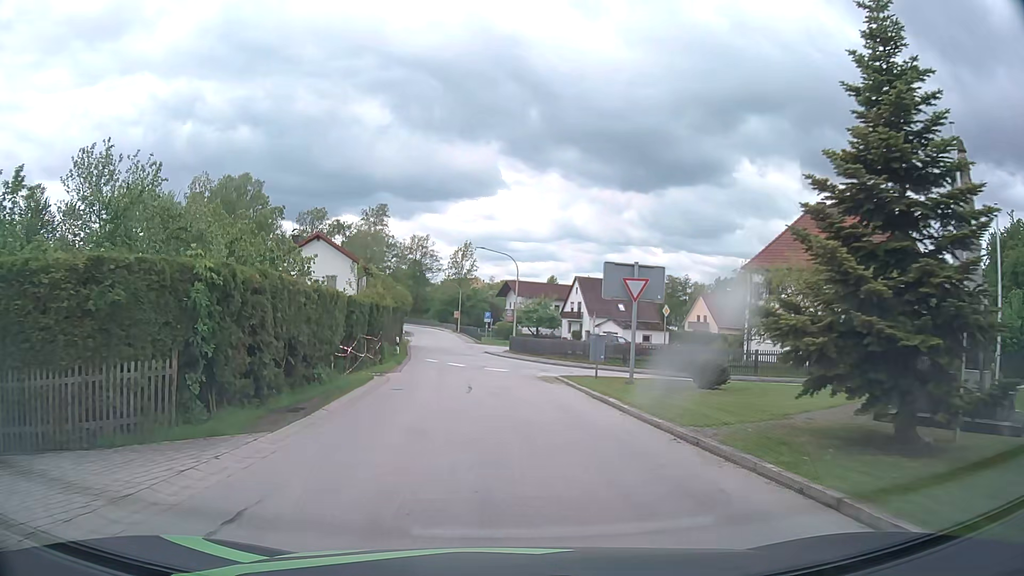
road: tertiary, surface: asphalt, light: Day
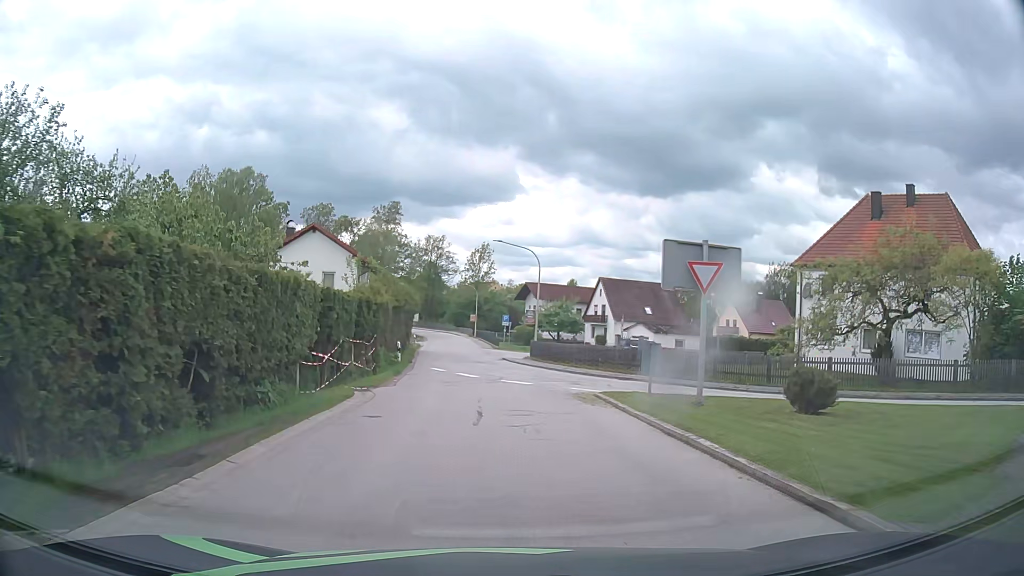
(-0.1, +5.4) m; -1°
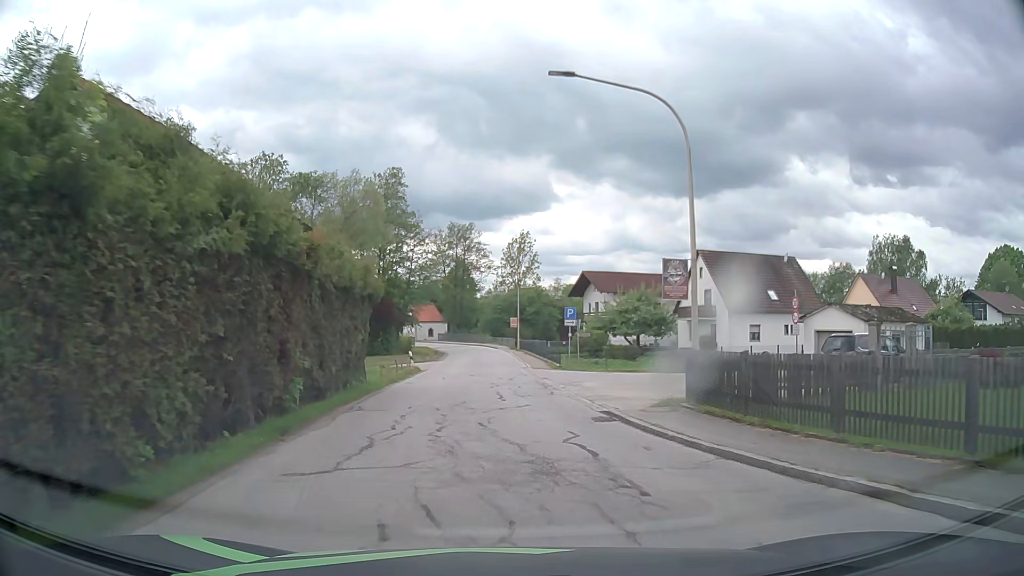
(-1.3, +28.0) m; -3°
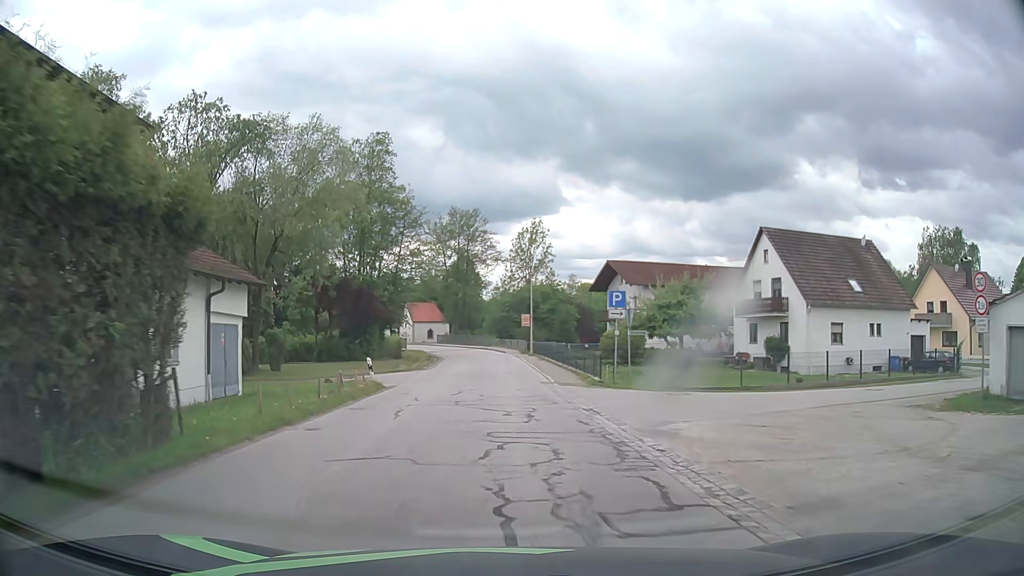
(-0.2, +13.0) m; -1°
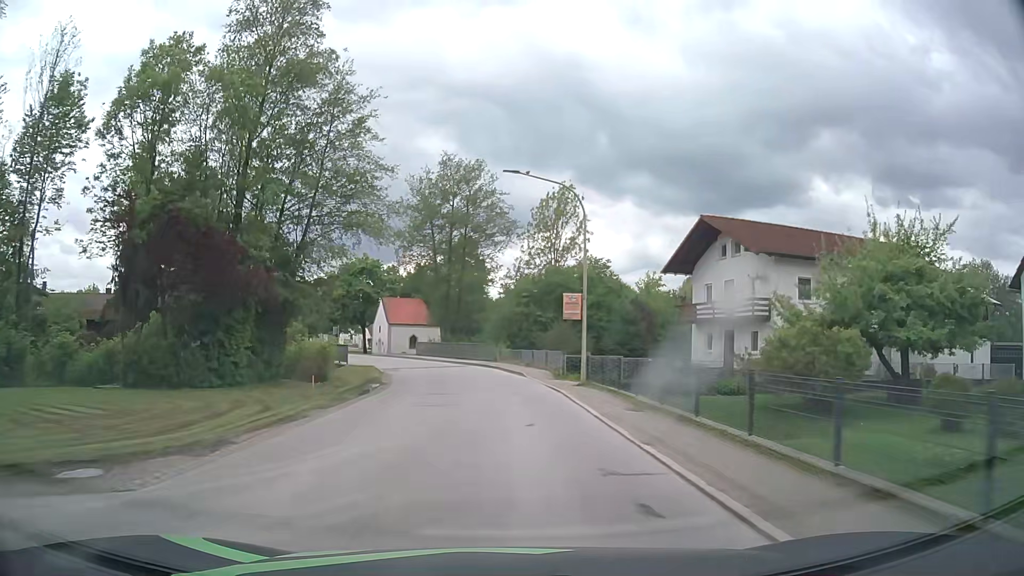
(-0.4, +28.9) m; -1°
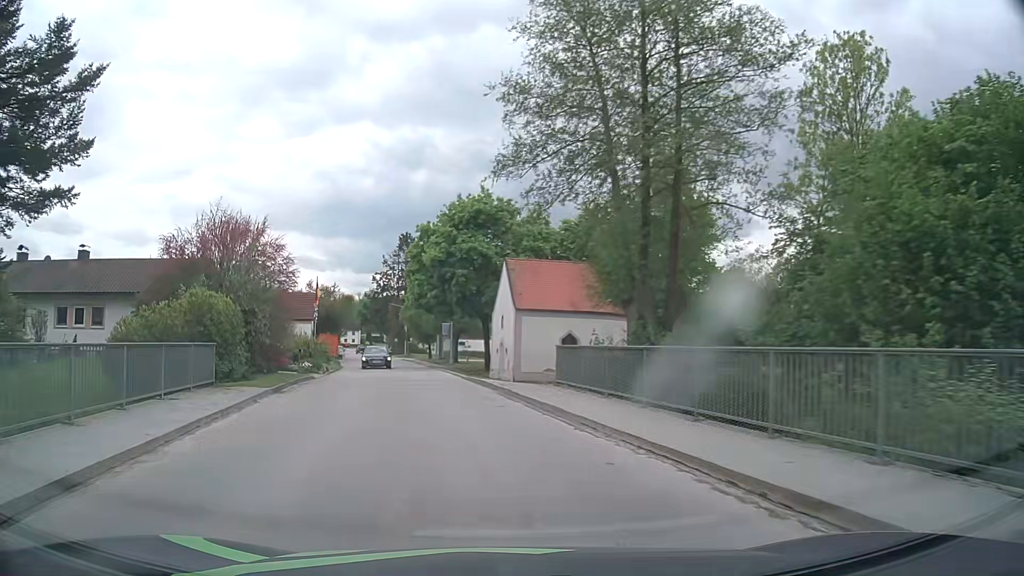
(-2.7, +36.5) m; -14°
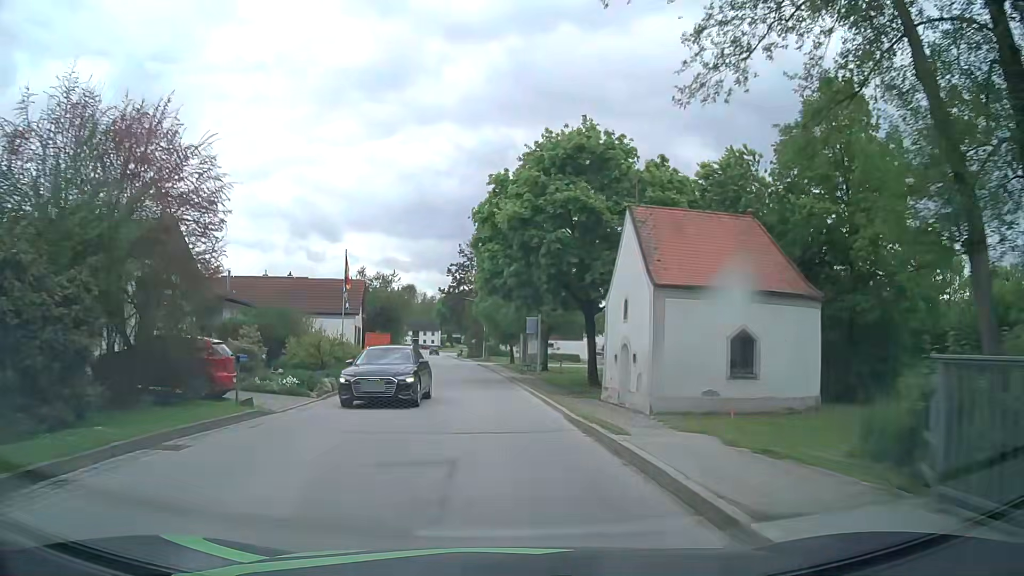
(-1.1, +14.0) m; -8°
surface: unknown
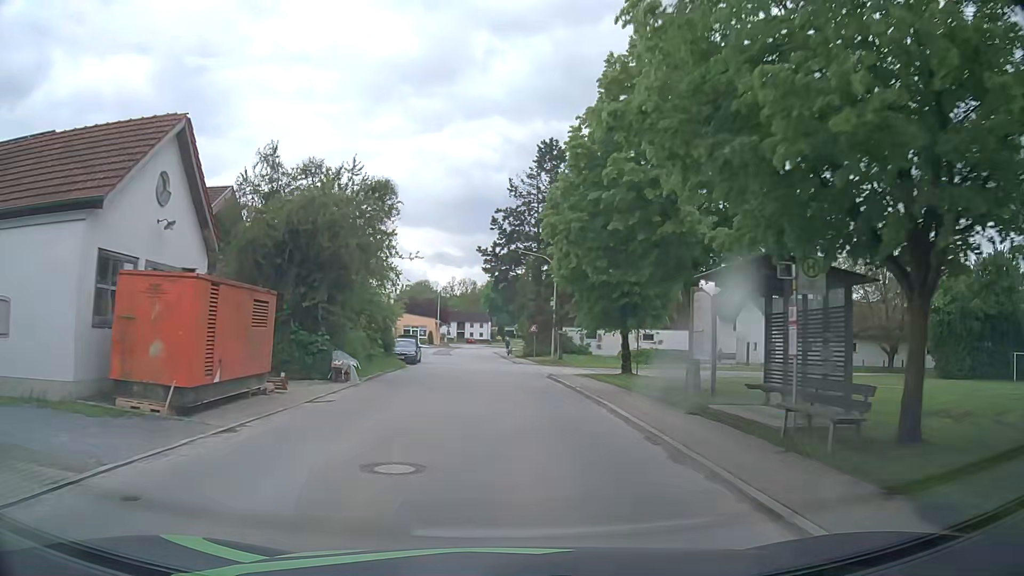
(-2.0, +35.4) m; -4°
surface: asphalt
(0, +10) (0, +20) (0, +30) (-1, +40) (-2, +50) (-3, +60) (-3, +70) (-4, +80) (-4, +90) (0, +99) m
